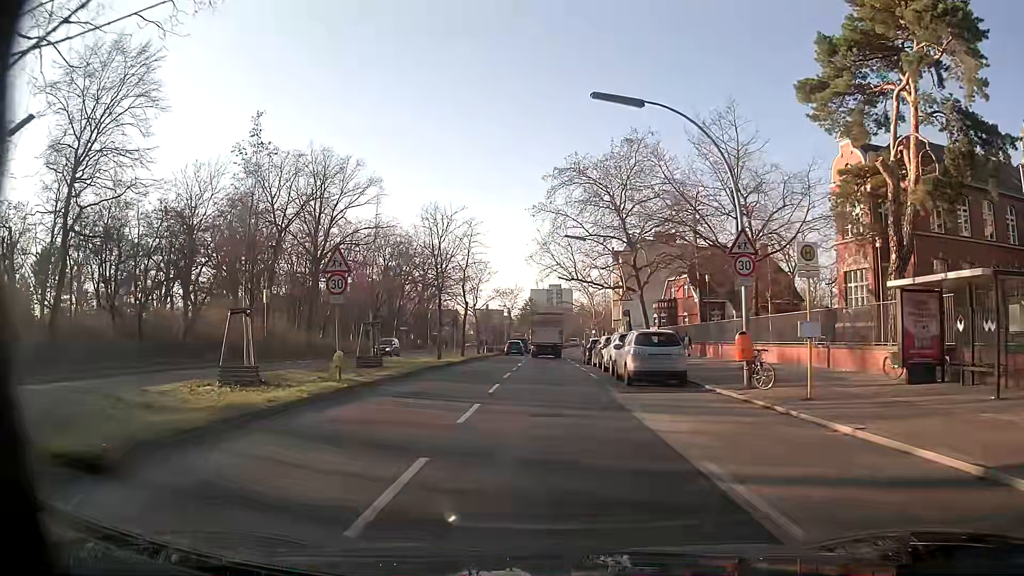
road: secondary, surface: asphalt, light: Day
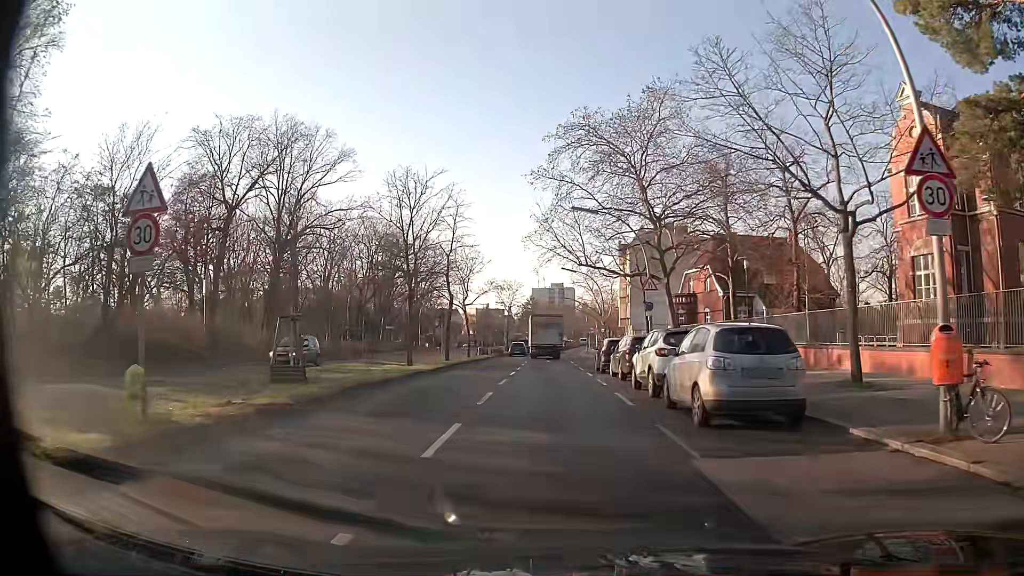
(-0.1, +9.0) m; 0°
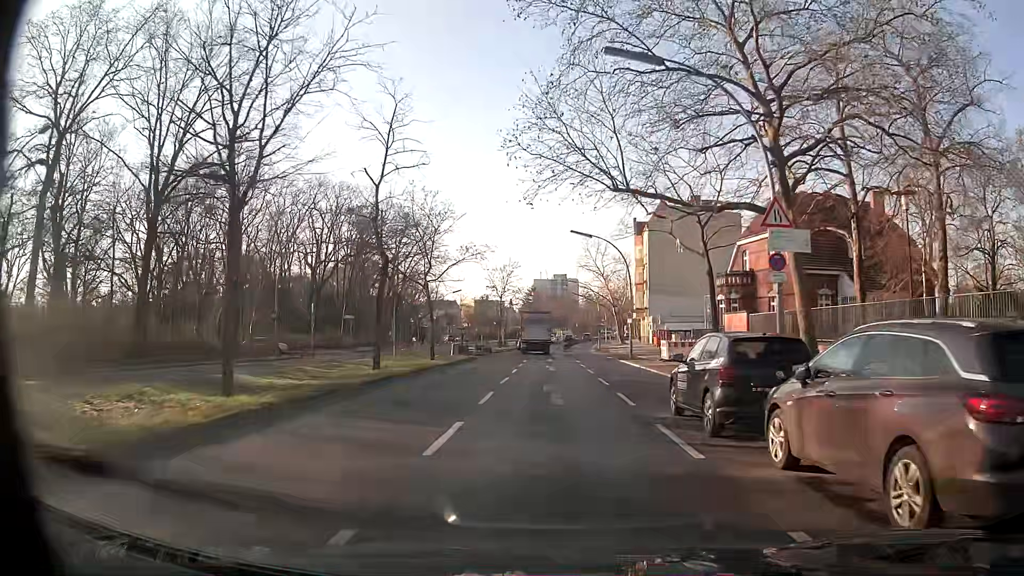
(-0.1, +18.1) m; -1°
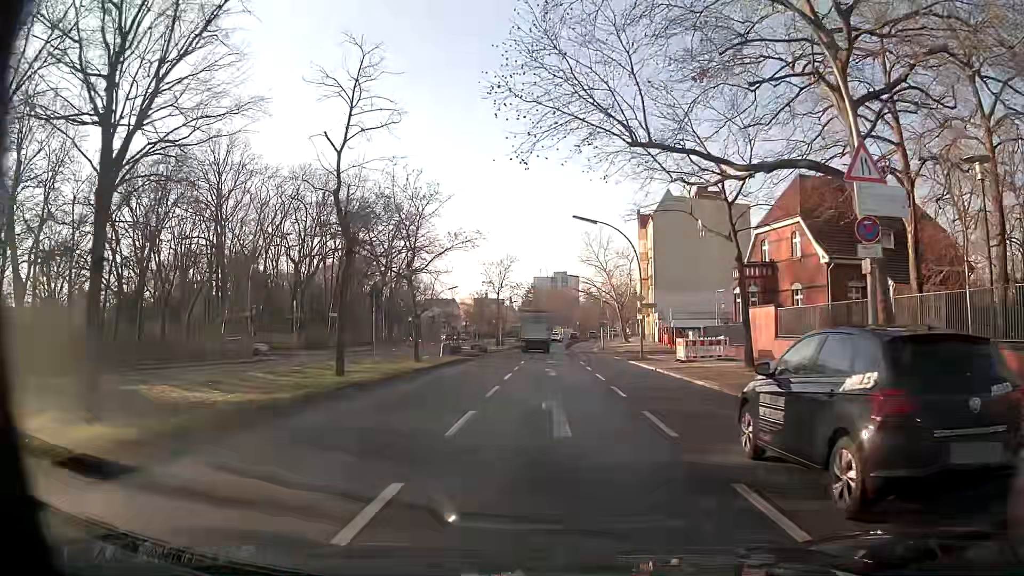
(0.0, +4.5) m; 0°
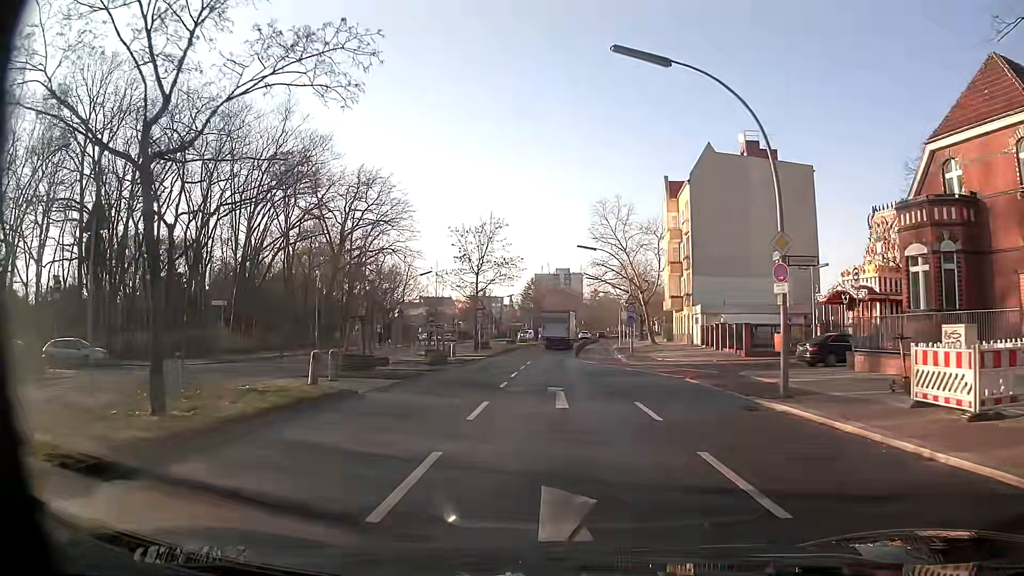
(-0.2, +22.4) m; 0°
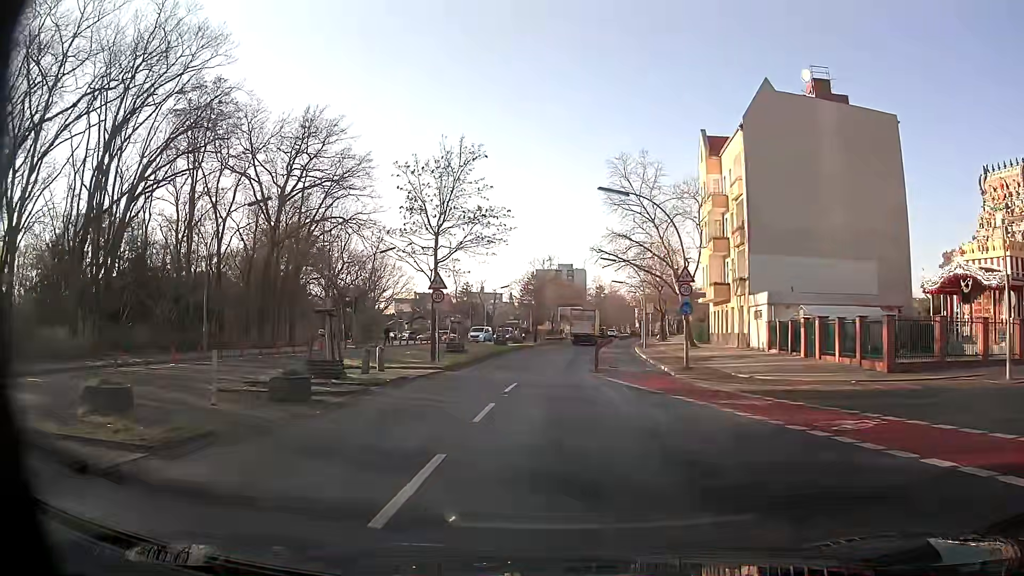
(-0.1, +18.3) m; -1°
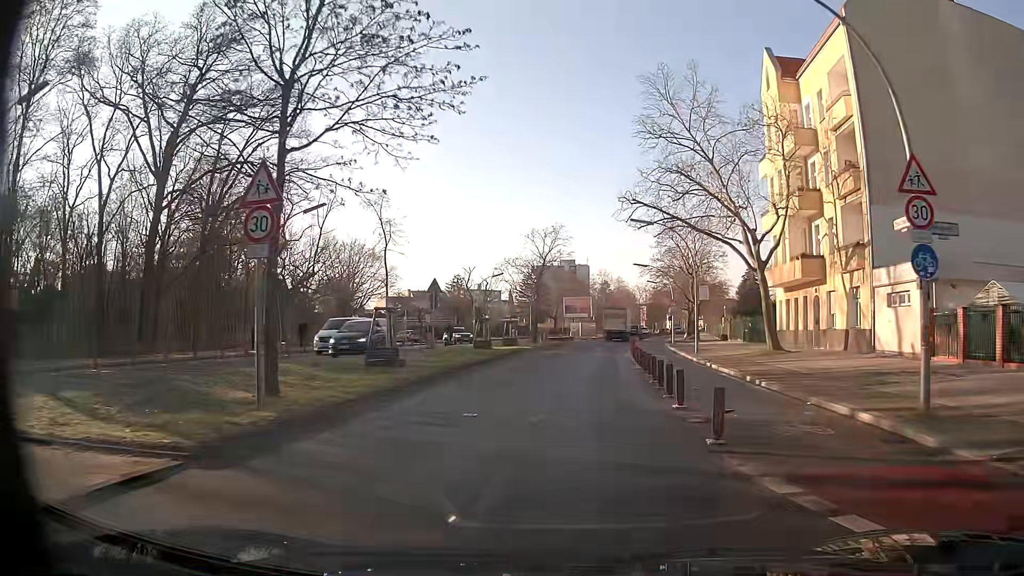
(-0.1, +18.6) m; 0°
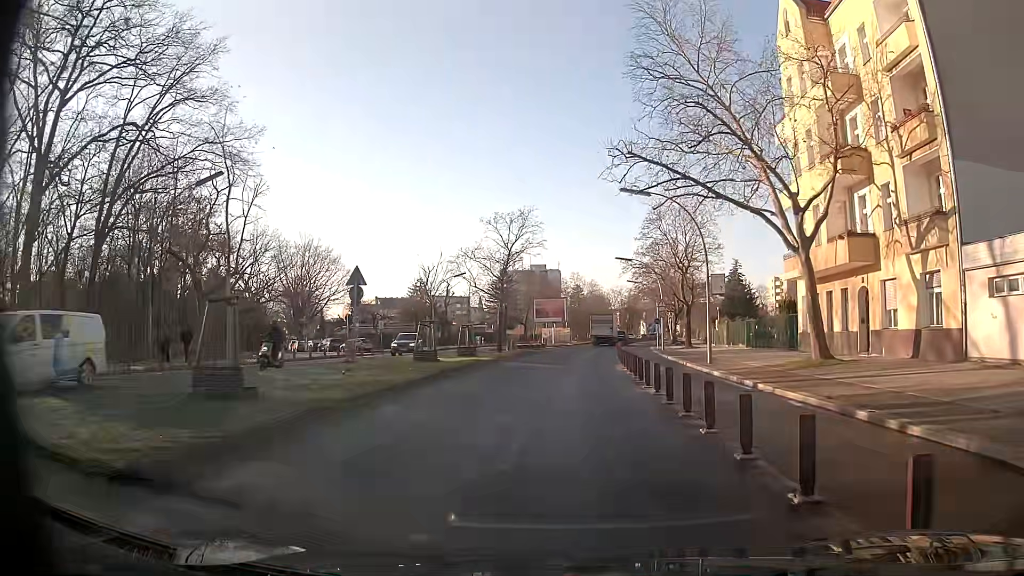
(+0.2, +9.4) m; +3°
(0, +10) (+1, +20) (+1, +30) (+2, +40) (+3, +50) (+4, +60) (+5, +70) (+7, +80) (+9, +89) (+11, +99) m
